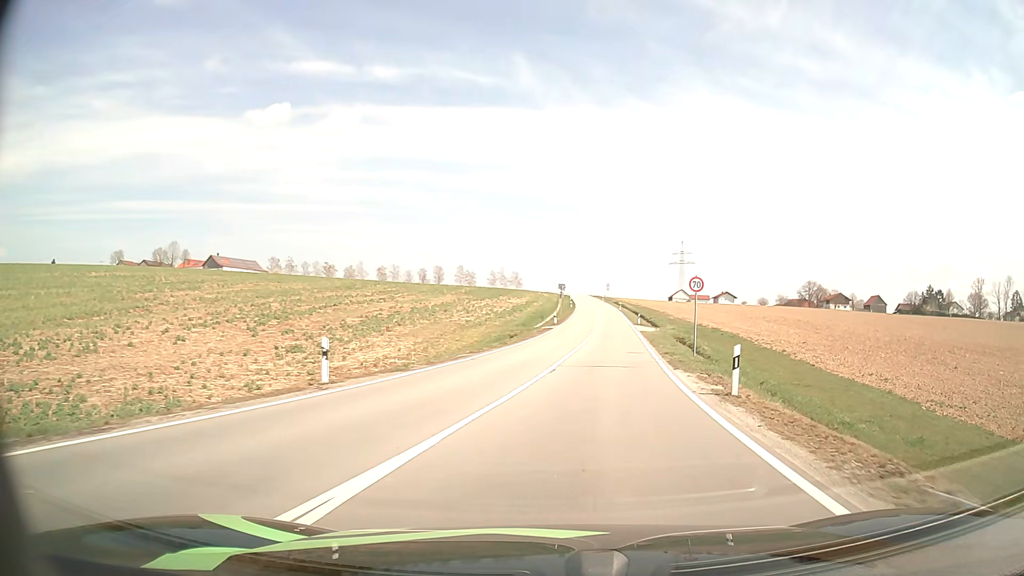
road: tertiary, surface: asphalt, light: Day
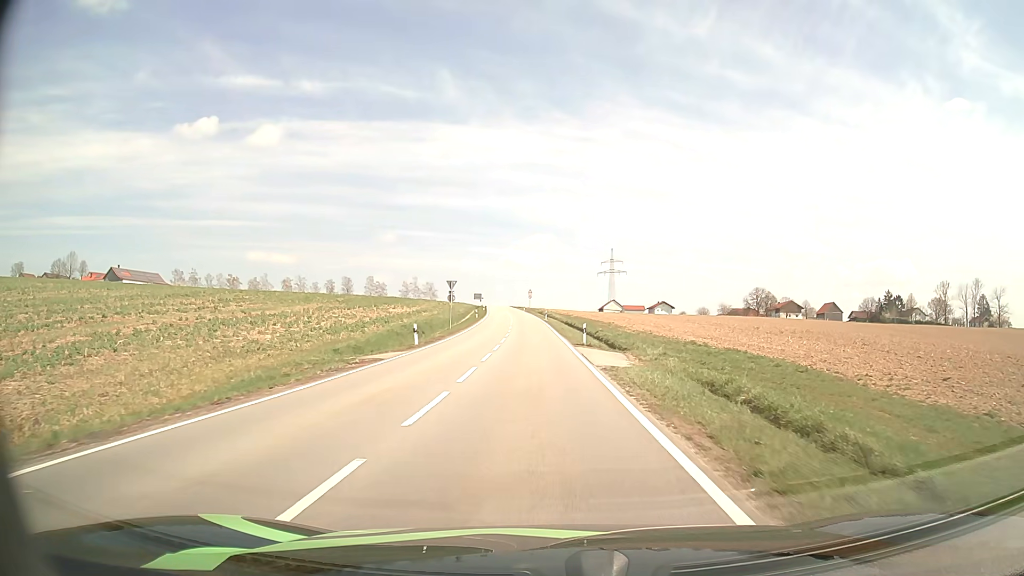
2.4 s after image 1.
(+3.8, +32.0) m; +8°
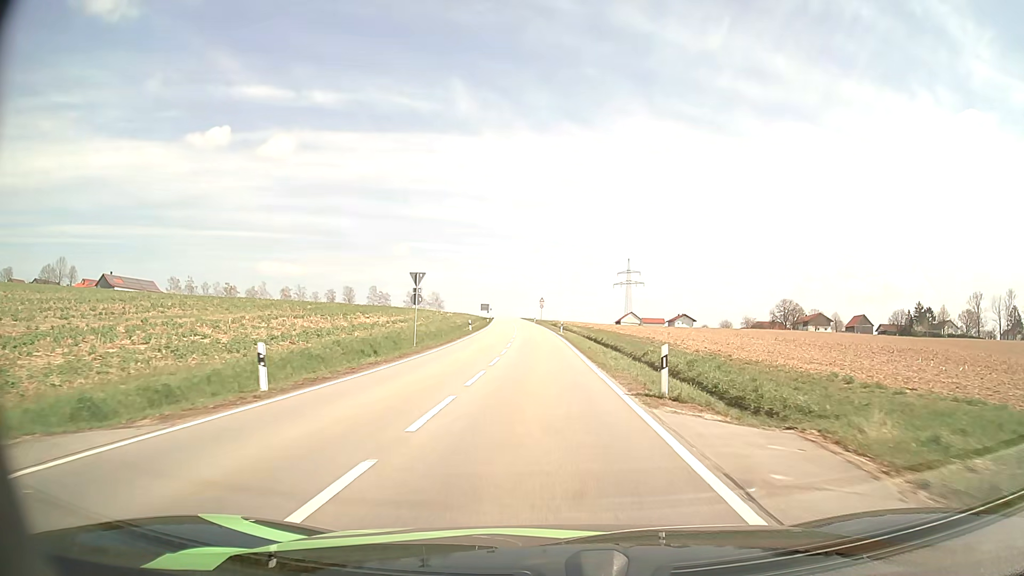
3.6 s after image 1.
(-0.2, +18.8) m; -1°
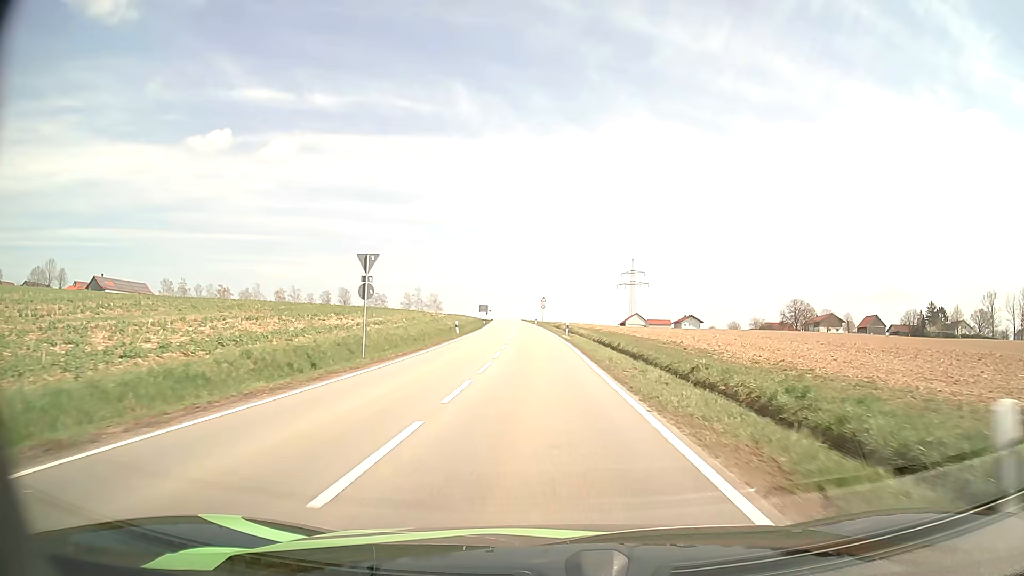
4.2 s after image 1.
(0.0, +9.9) m; 0°
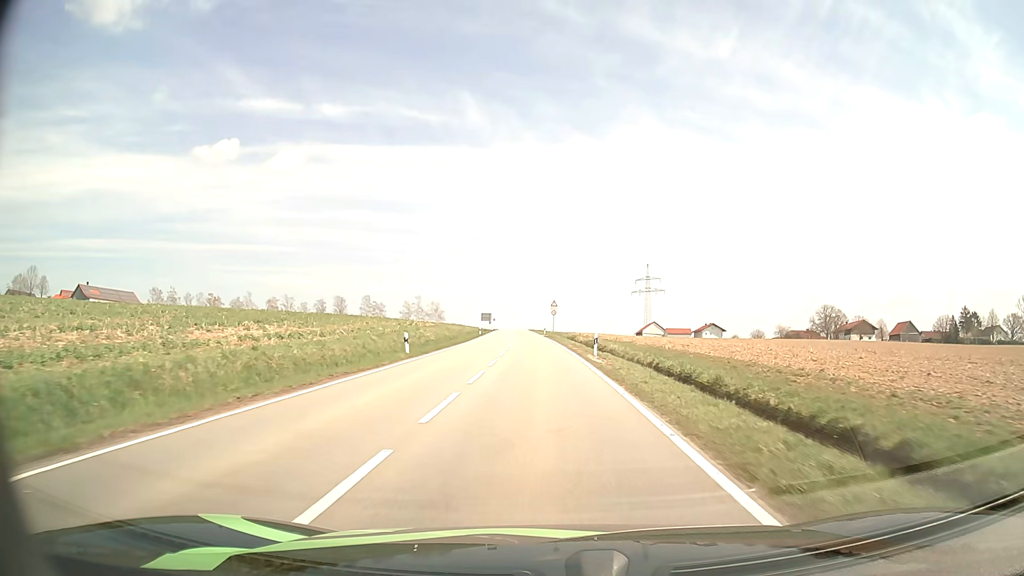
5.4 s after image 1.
(-0.1, +20.7) m; -1°
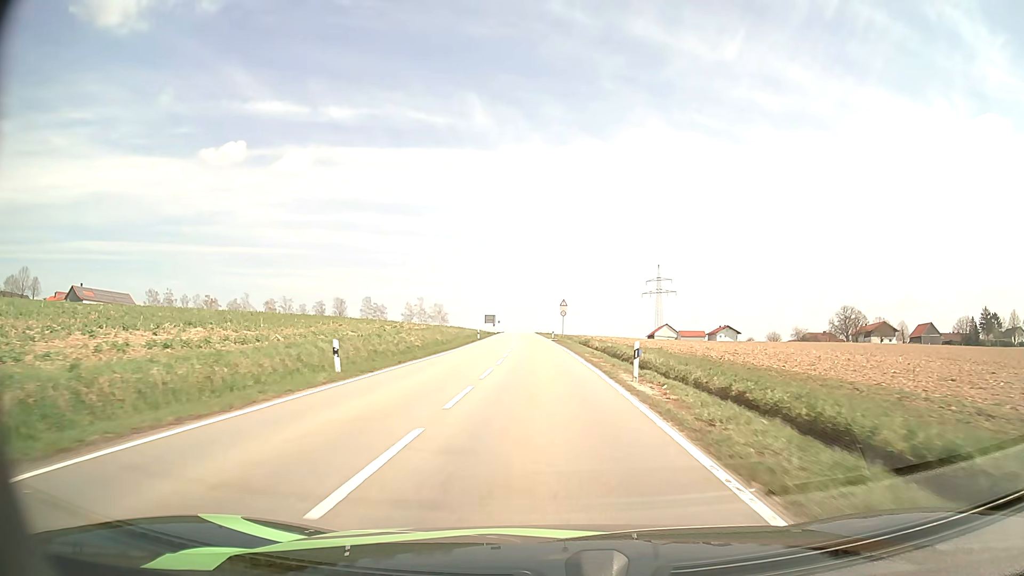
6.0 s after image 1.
(-0.1, +10.7) m; -1°
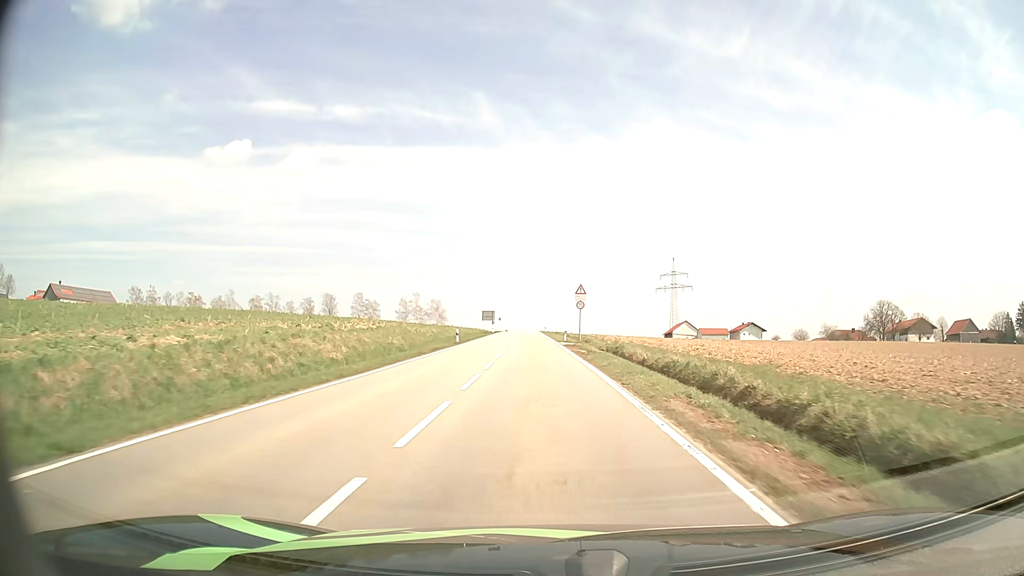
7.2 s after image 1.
(-0.2, +22.1) m; -1°
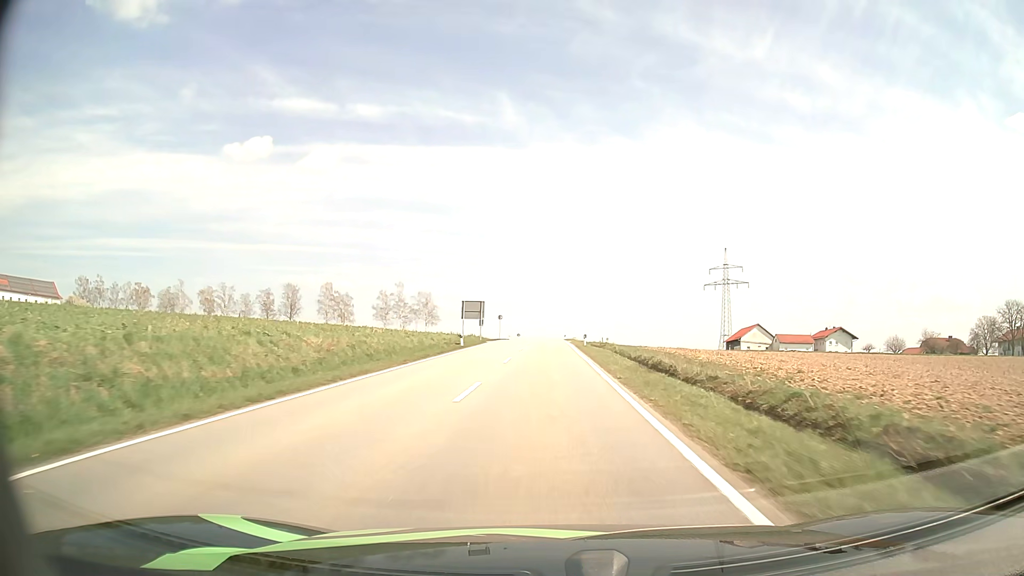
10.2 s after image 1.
(-1.2, +58.0) m; -2°
(0, +10) (0, +20) (0, +30) (0, +40) (0, +50) (0, +60) (0, +70) (0, +80) (+1, +90) (+1, +100) m
